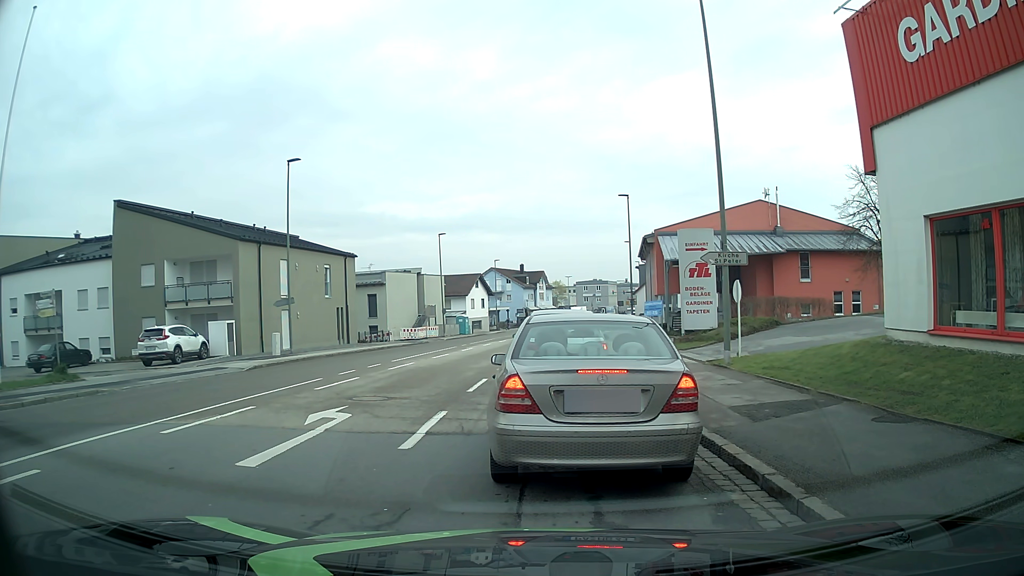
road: tertiary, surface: asphalt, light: Day
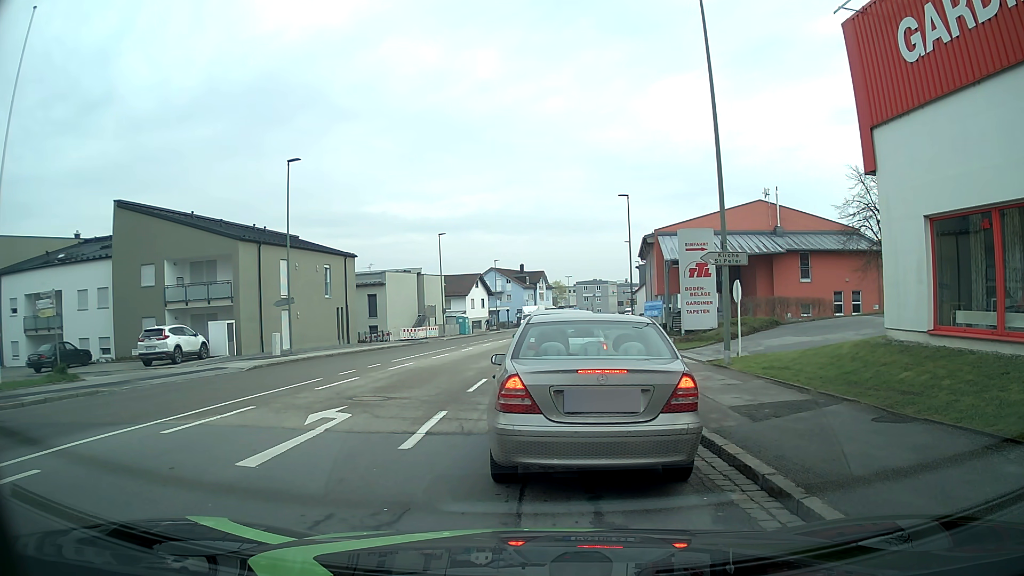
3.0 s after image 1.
(0.0, 0.0) m; 0°
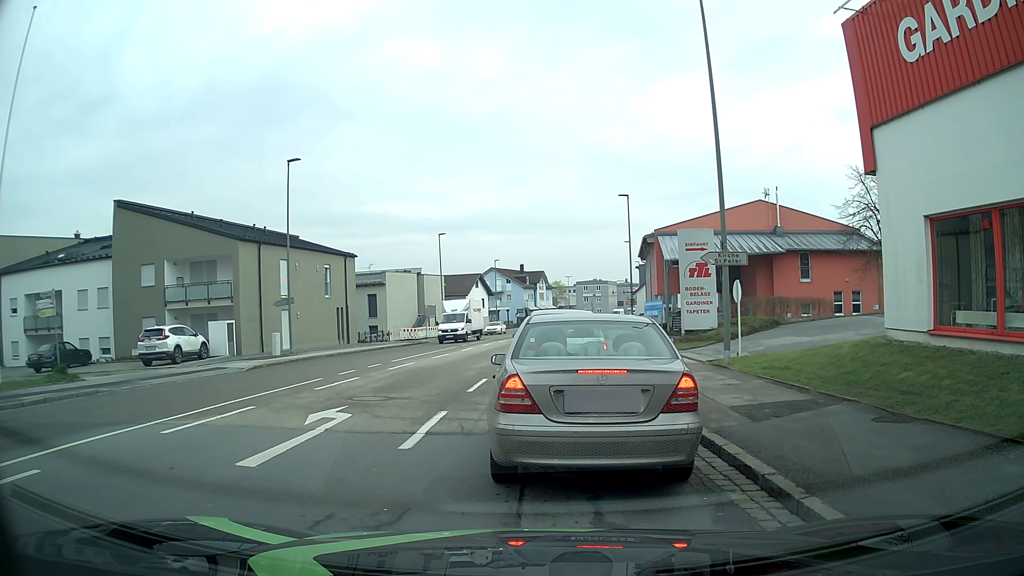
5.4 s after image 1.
(0.0, 0.0) m; 0°
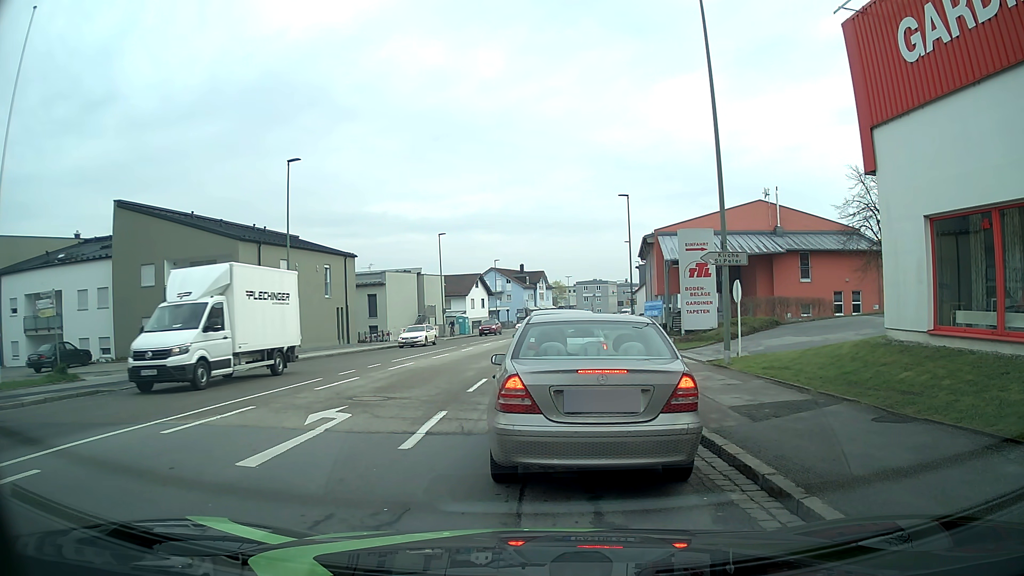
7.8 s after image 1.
(0.0, 0.0) m; 0°
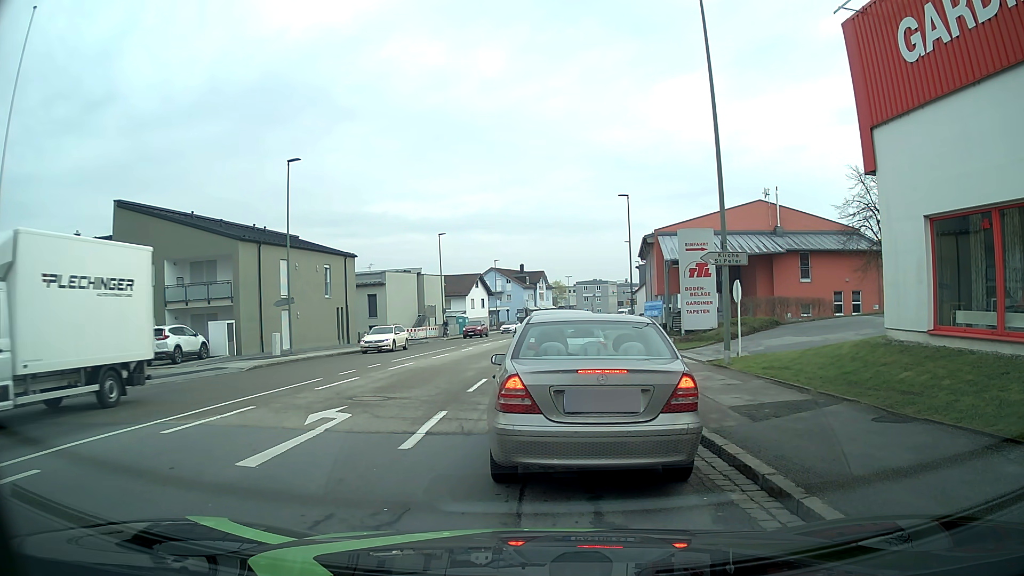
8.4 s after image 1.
(0.0, 0.0) m; 0°
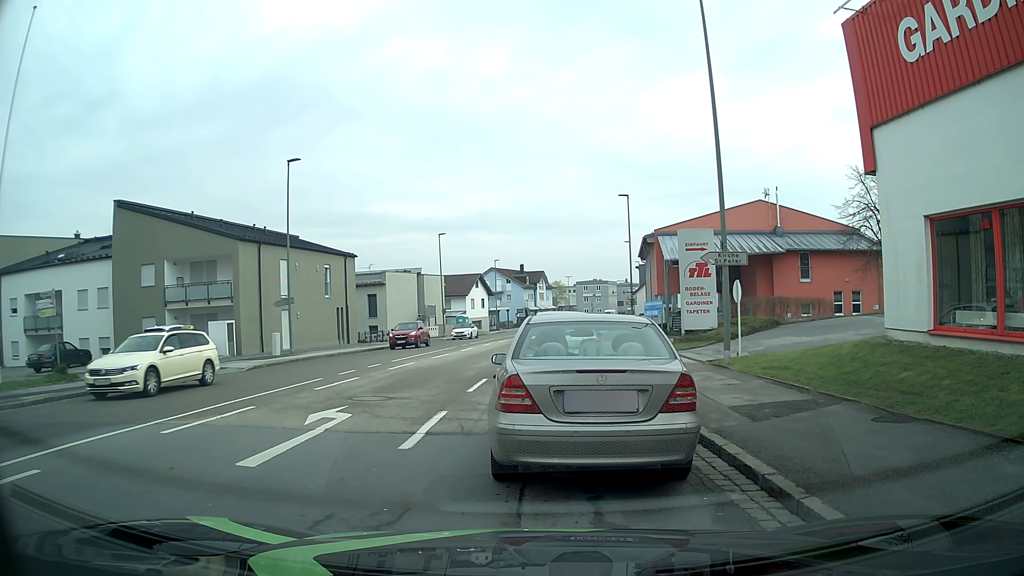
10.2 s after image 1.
(0.0, 0.0) m; 0°
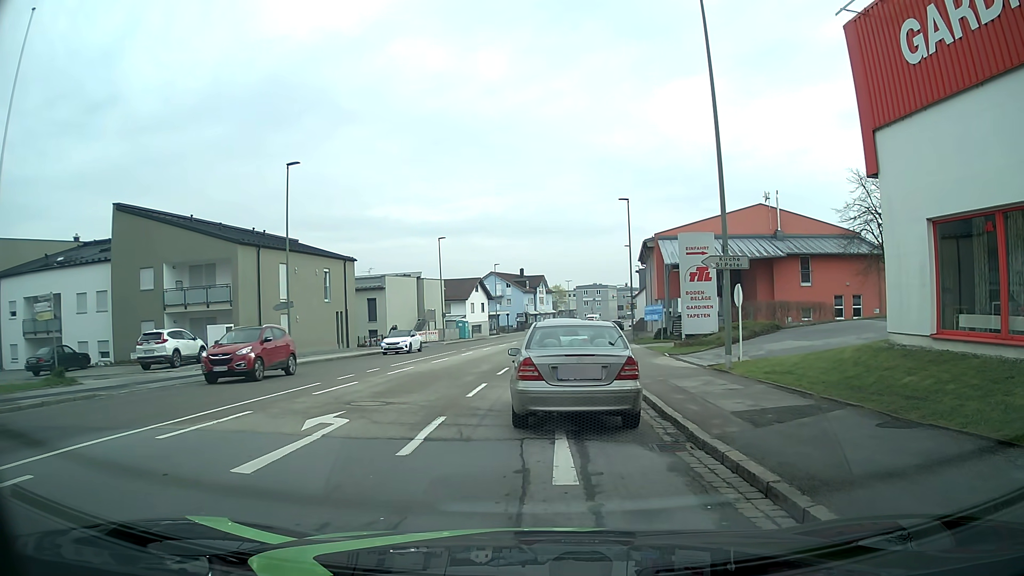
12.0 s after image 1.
(0.0, +0.1) m; 0°
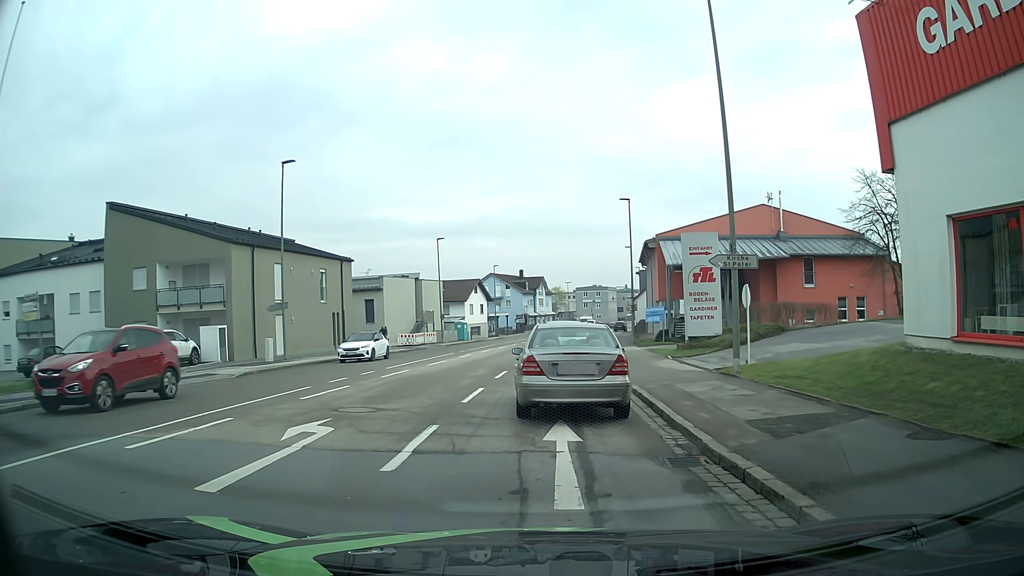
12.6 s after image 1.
(0.0, +0.9) m; +1°
(0, +10) (0, +20) (+1, +30) (+2, +40) (+3, +50) (+4, +60) (+6, +70) (+7, +80) (+9, +89) (+11, +99) m
